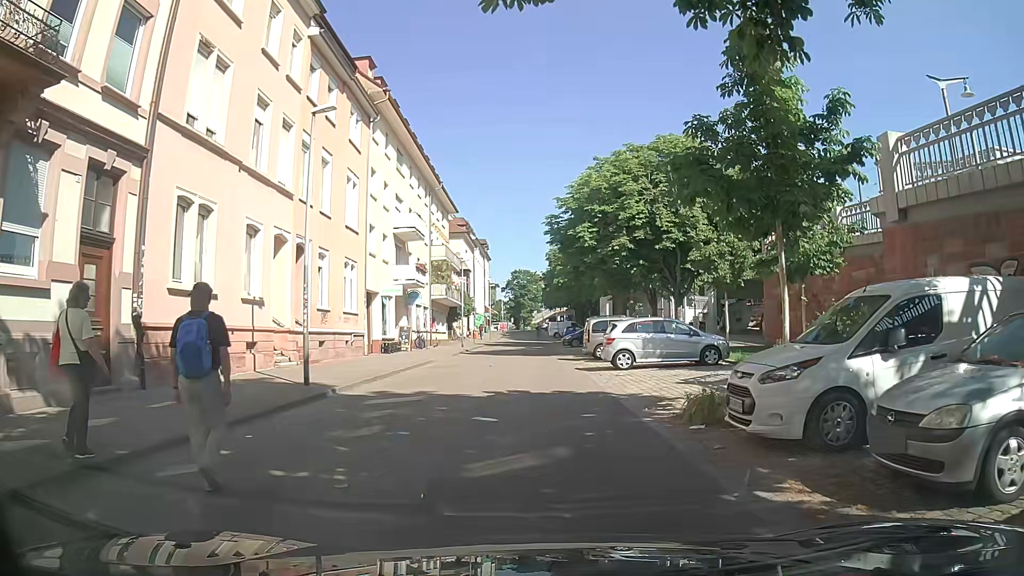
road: residential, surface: paving_stones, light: Day
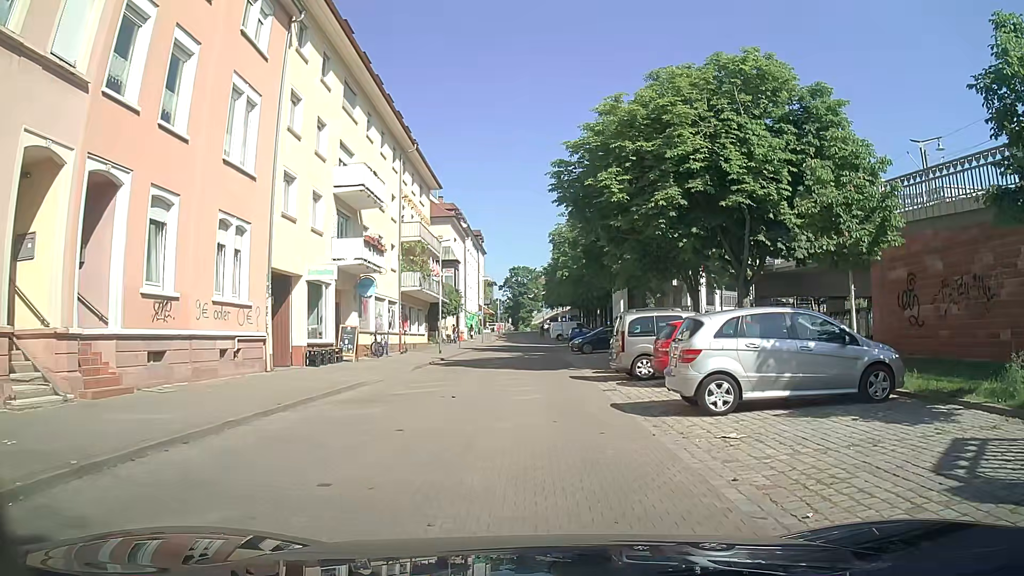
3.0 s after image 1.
(0.0, +11.1) m; 0°
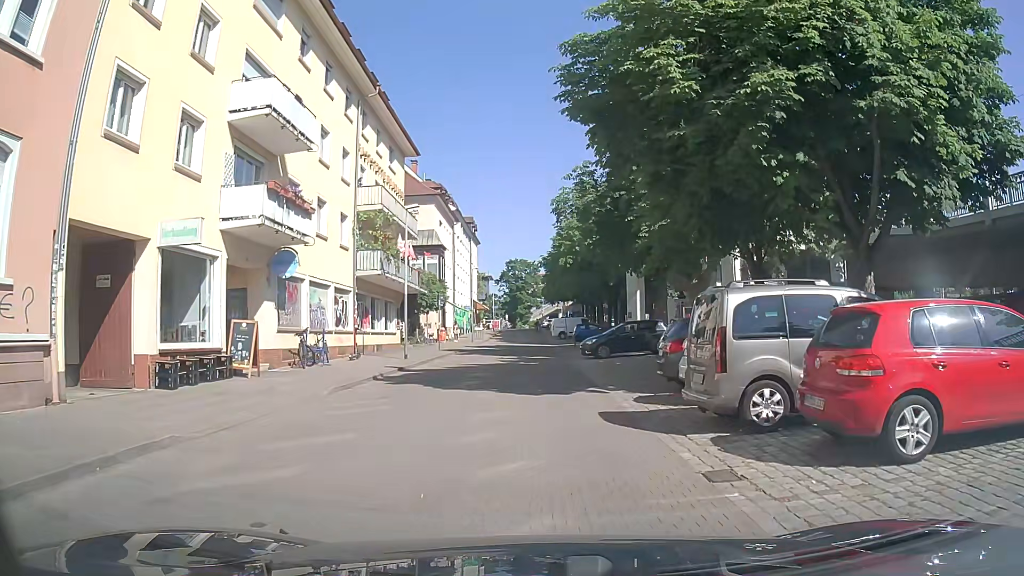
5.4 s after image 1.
(0.0, +9.4) m; 0°
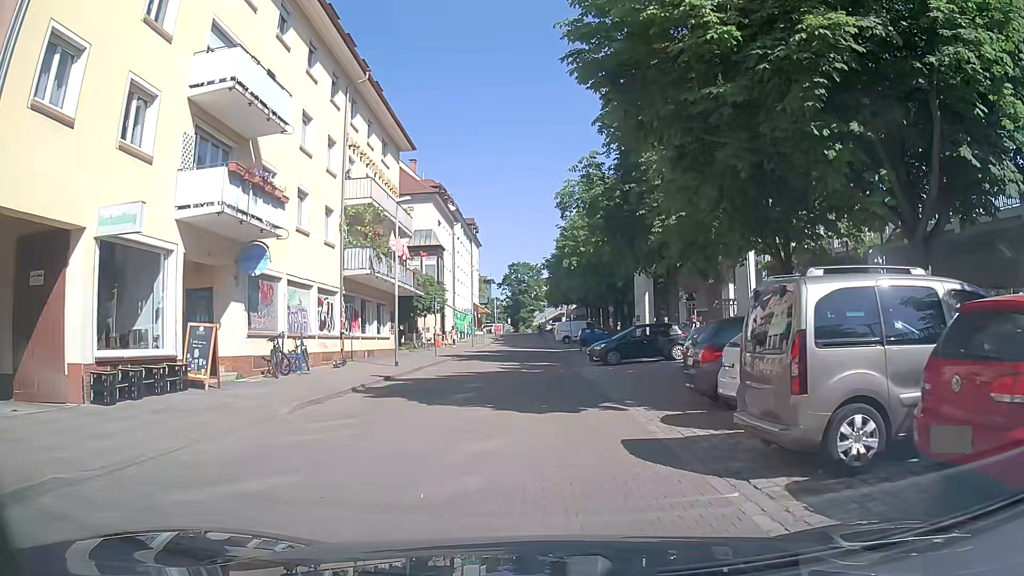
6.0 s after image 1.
(0.0, +2.4) m; 0°
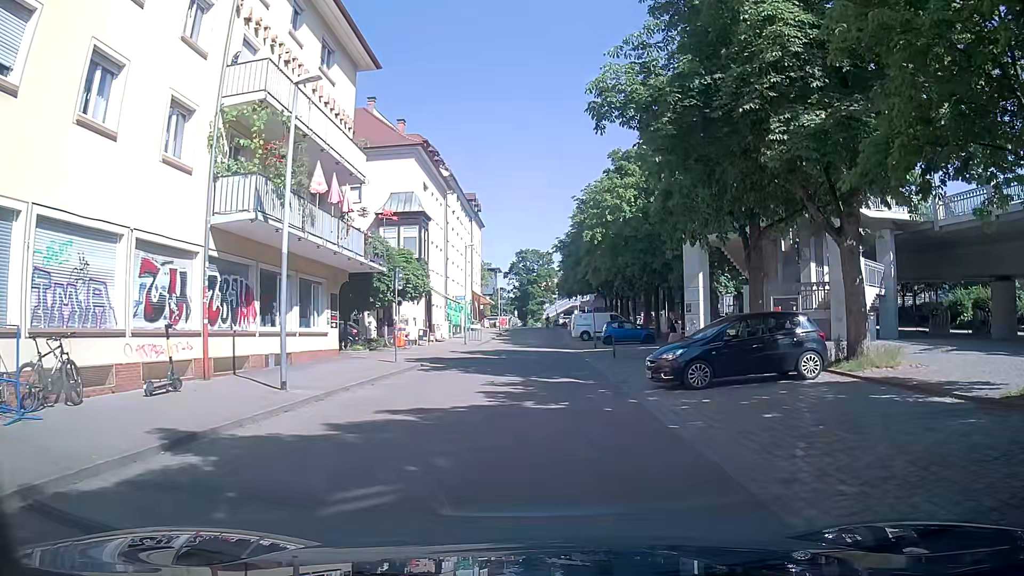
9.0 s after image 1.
(-0.3, +12.1) m; 0°
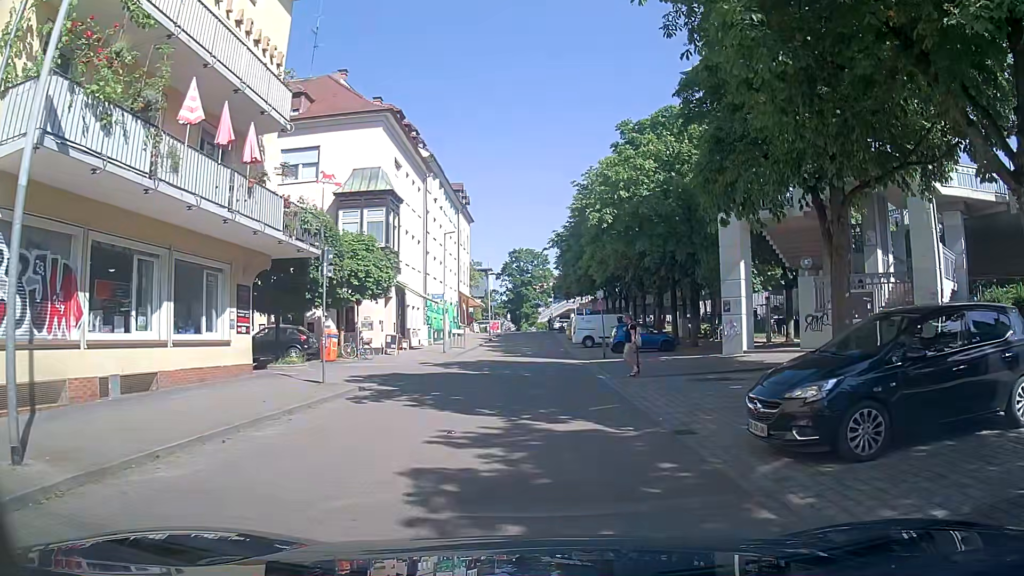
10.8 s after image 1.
(-0.1, +7.4) m; -1°
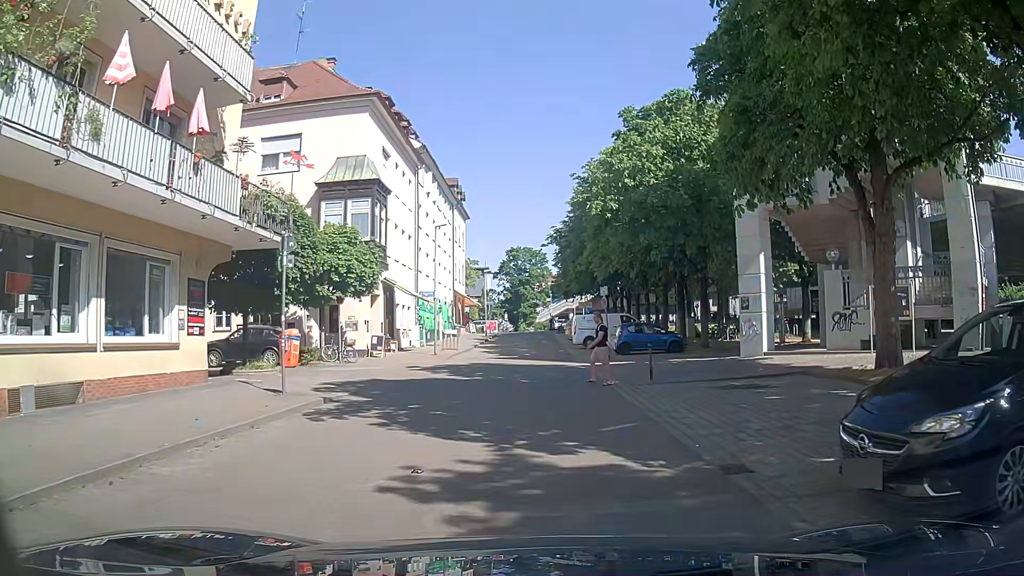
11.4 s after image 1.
(0.0, +2.5) m; -2°
